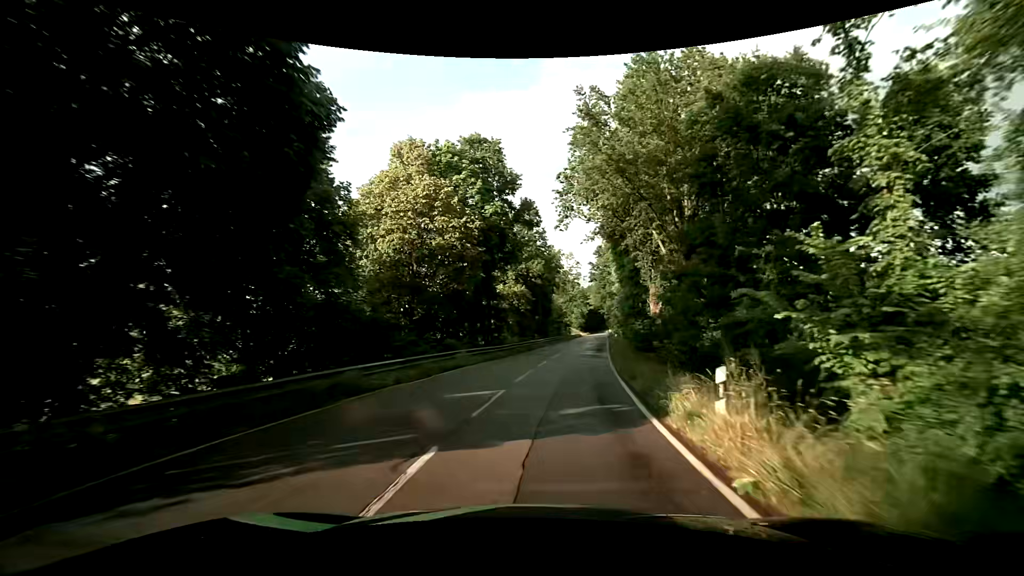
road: tertiary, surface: asphalt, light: Day
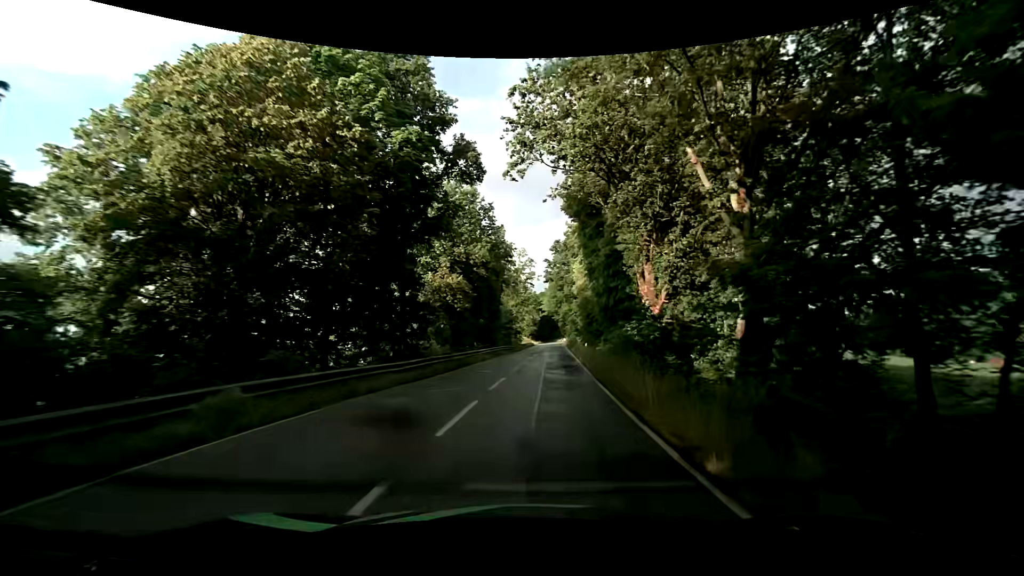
(+0.6, +13.9) m; +6°
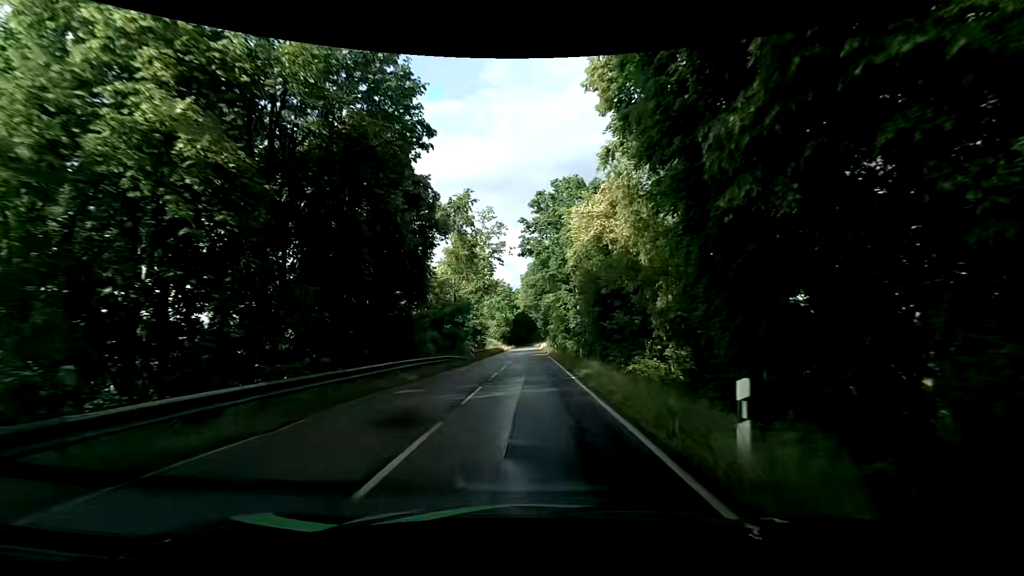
(+0.8, +28.5) m; +3°
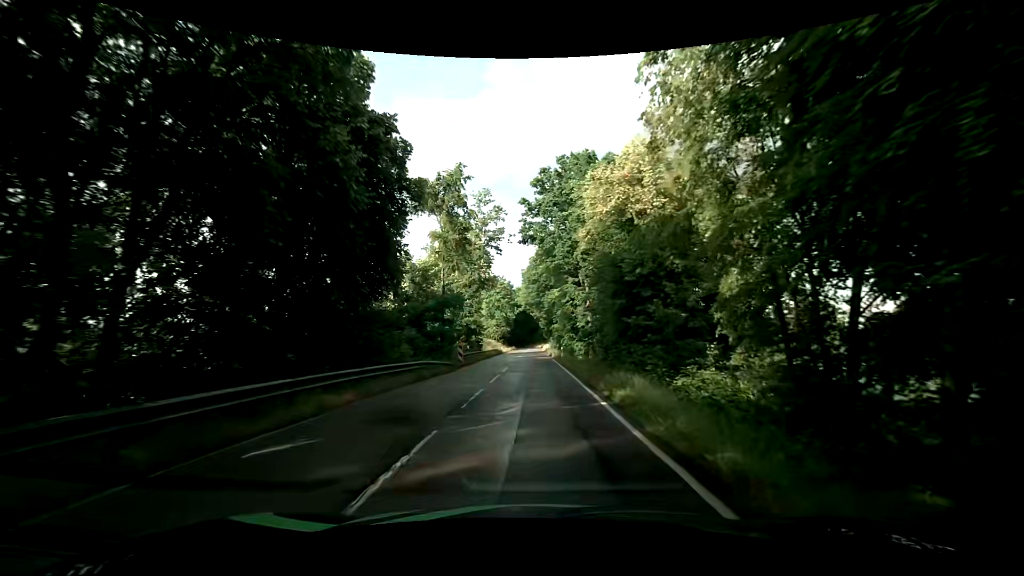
(-0.1, +7.2) m; -2°
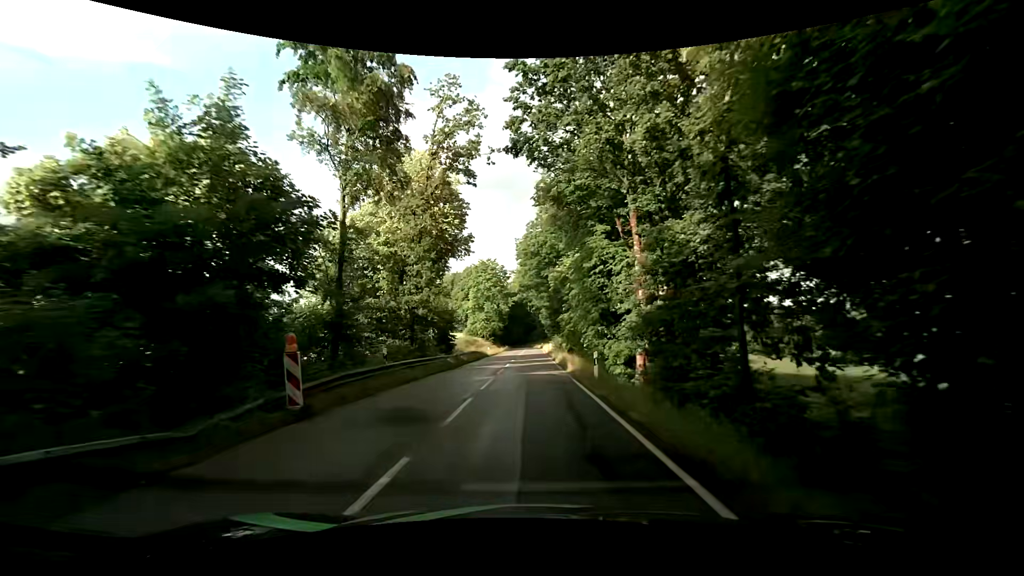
(+0.4, +21.6) m; +2°
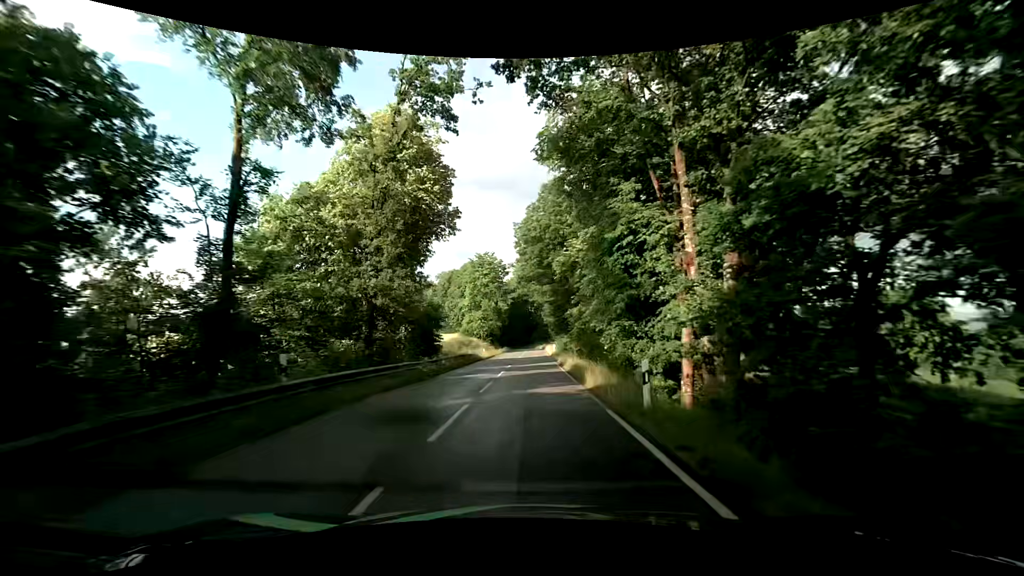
(-0.1, +7.2) m; -1°
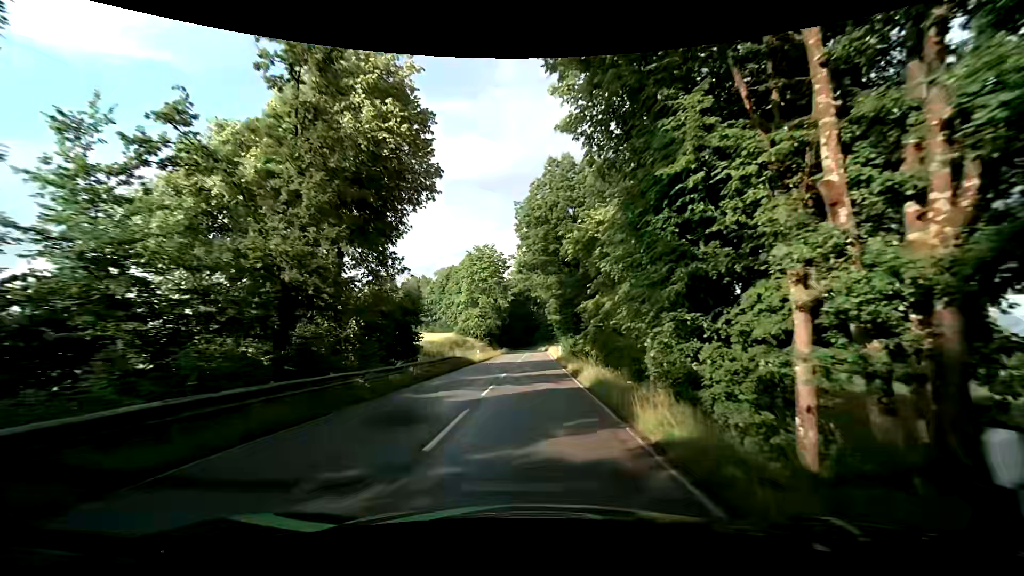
(0.0, +7.2) m; 0°
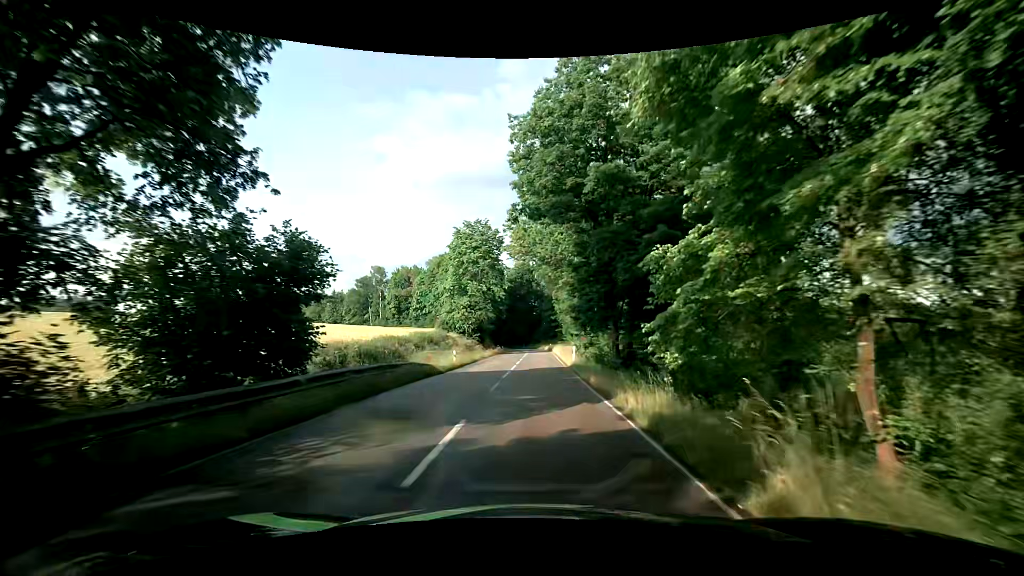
(0.0, +14.5) m; 0°
(0, +10) (0, +20) (0, +30) (0, +40) (0, +50) (+1, +60) (+1, +70) (0, +80) (0, +90) (-1, +100) m
